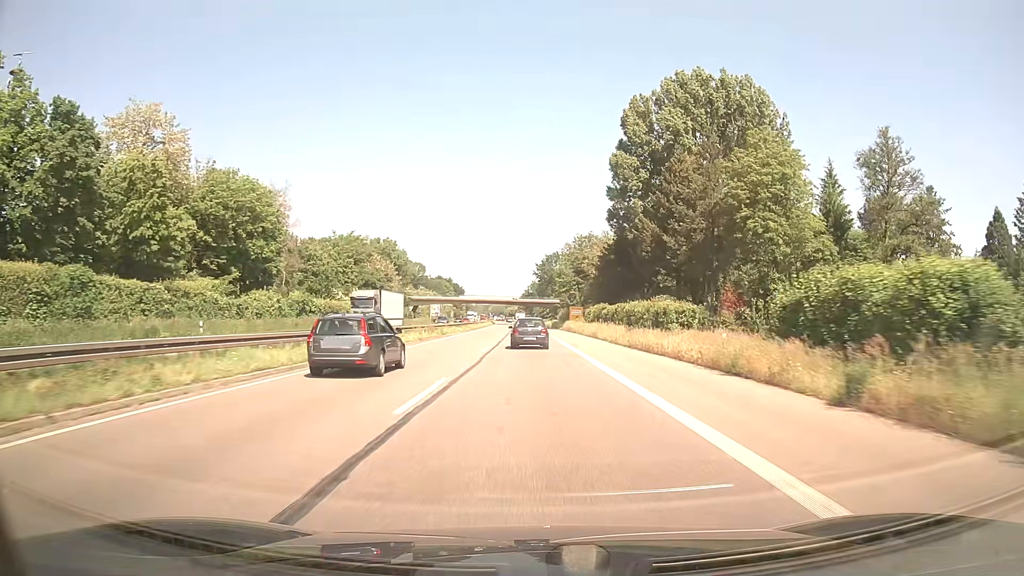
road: trunk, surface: asphalt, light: Day
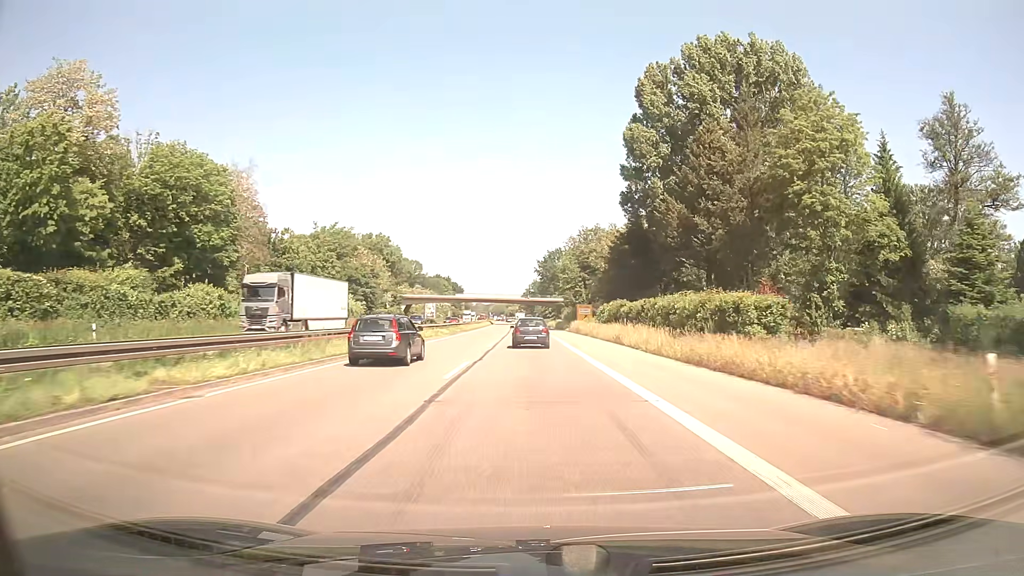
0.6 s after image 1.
(0.0, +12.6) m; 0°
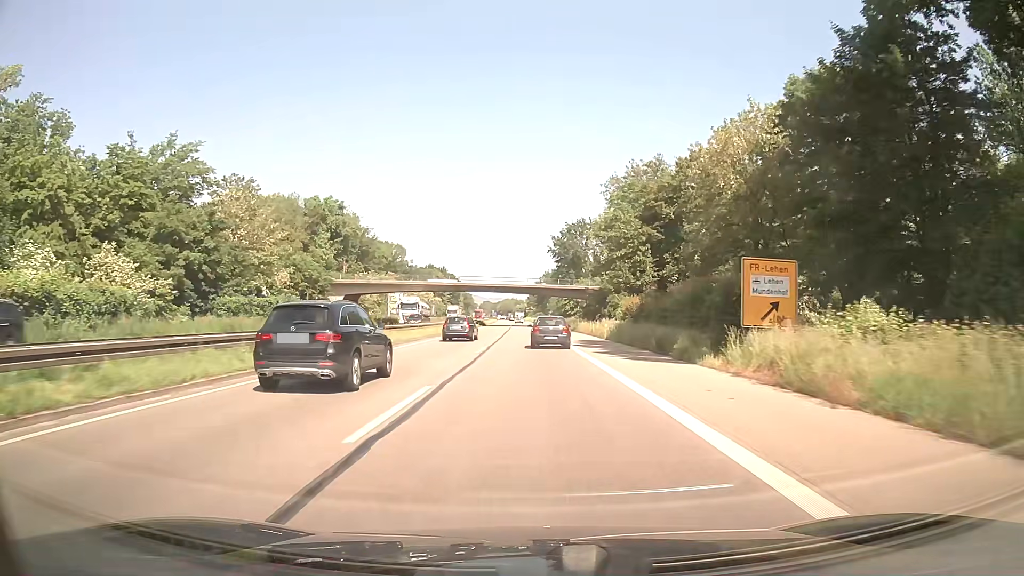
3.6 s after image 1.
(-0.4, +63.0) m; -1°
(0, +10) (0, +20) (0, +30) (0, +40) (0, +50) (+1, +60) (+1, +70) (+1, +80) (+1, +90) (+1, +100) m
